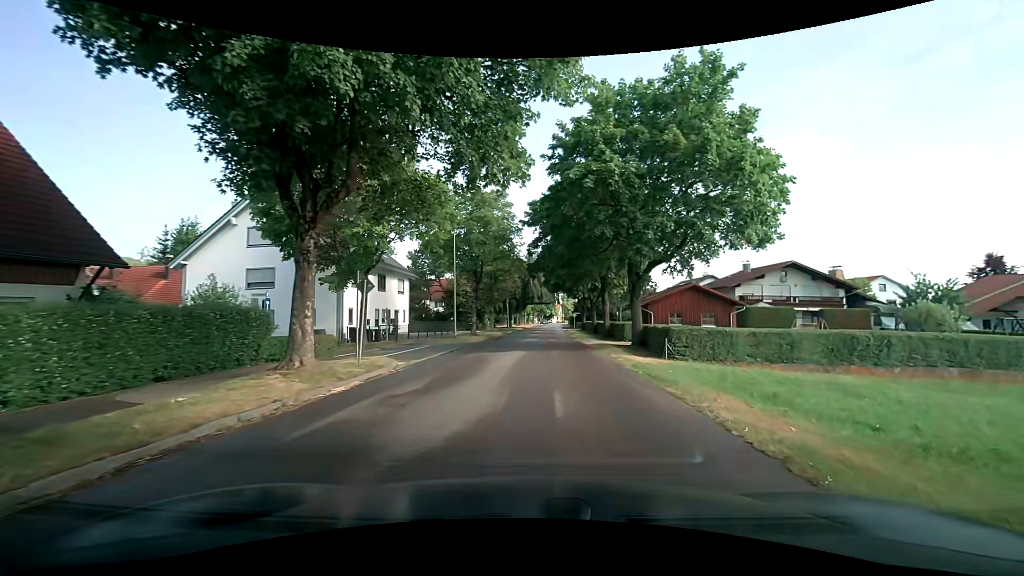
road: tertiary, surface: asphalt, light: Day
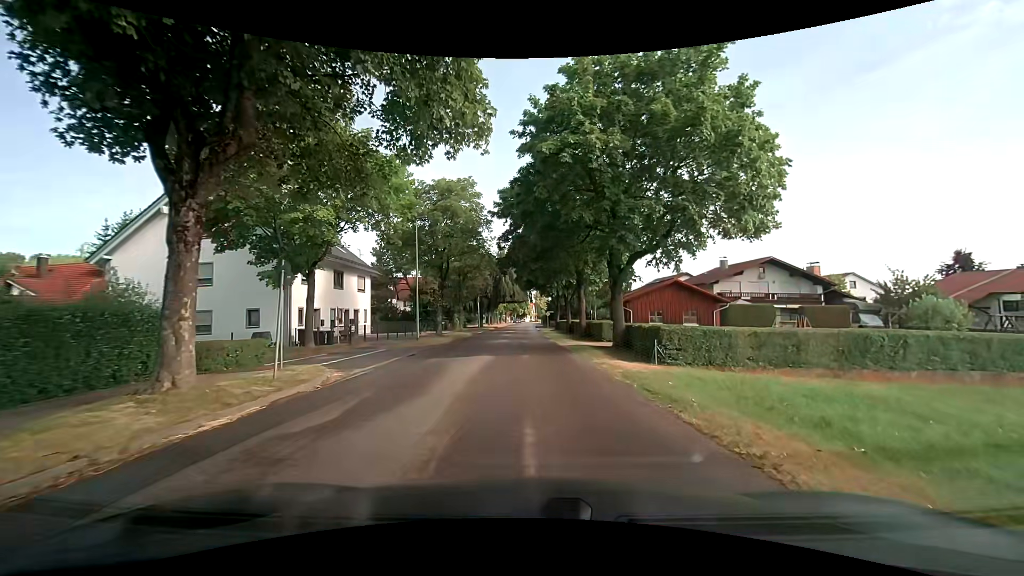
(+0.1, +3.0) m; +4°
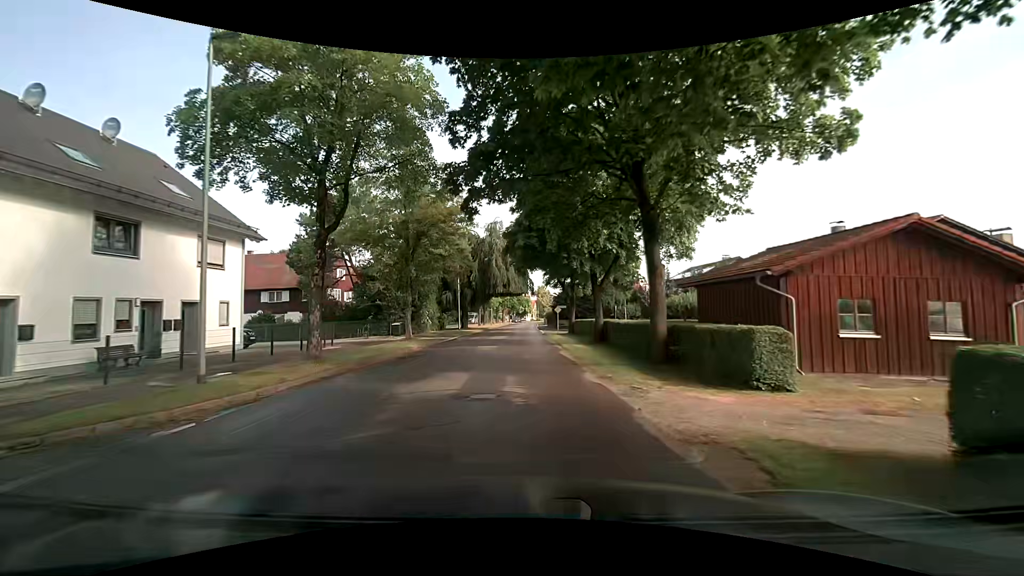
(+0.2, +20.8) m; 0°
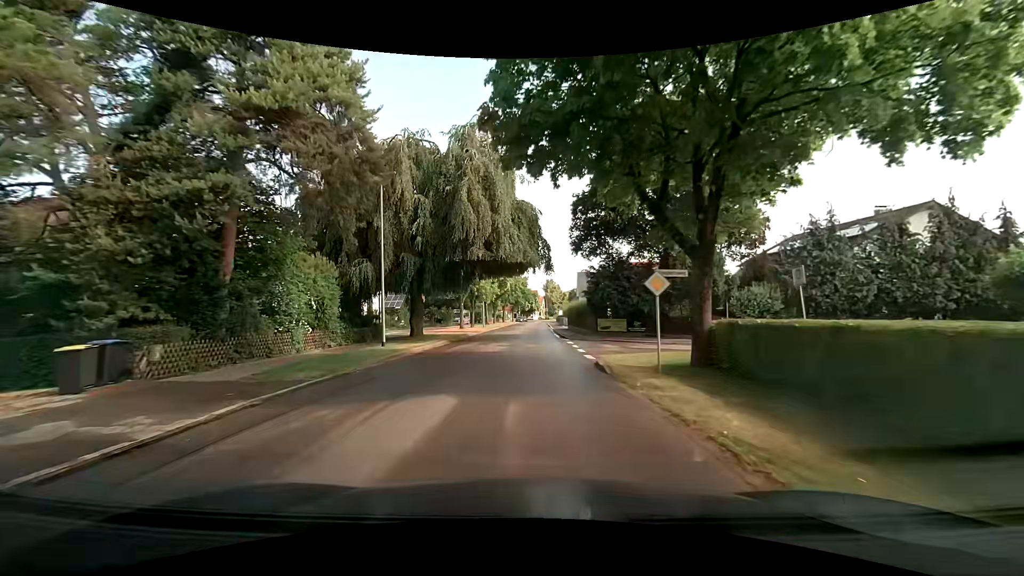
(-0.3, +28.9) m; -1°
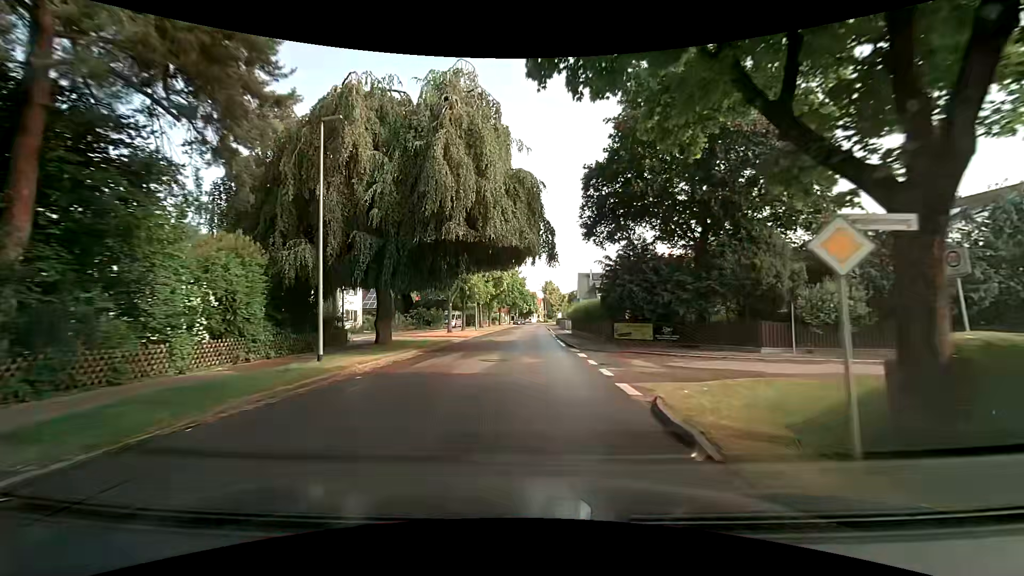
(0.0, +6.5) m; 0°
(0, +10) (0, +20) (0, +30) (+1, +40) (+1, +50) (+1, +60) (+1, +70) (+2, +80) (+2, +90) (+2, +100) m
